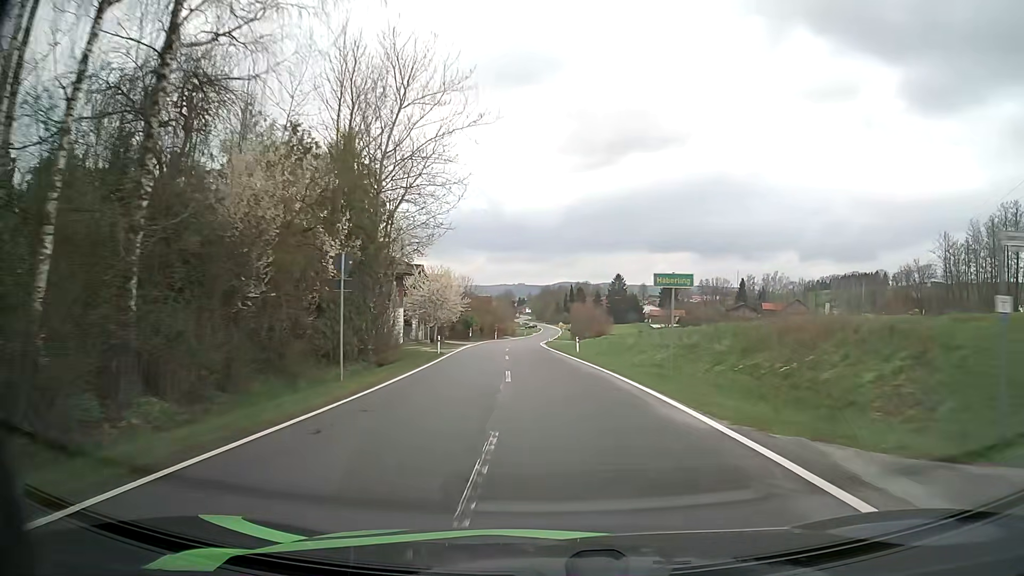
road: tertiary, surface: asphalt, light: Day
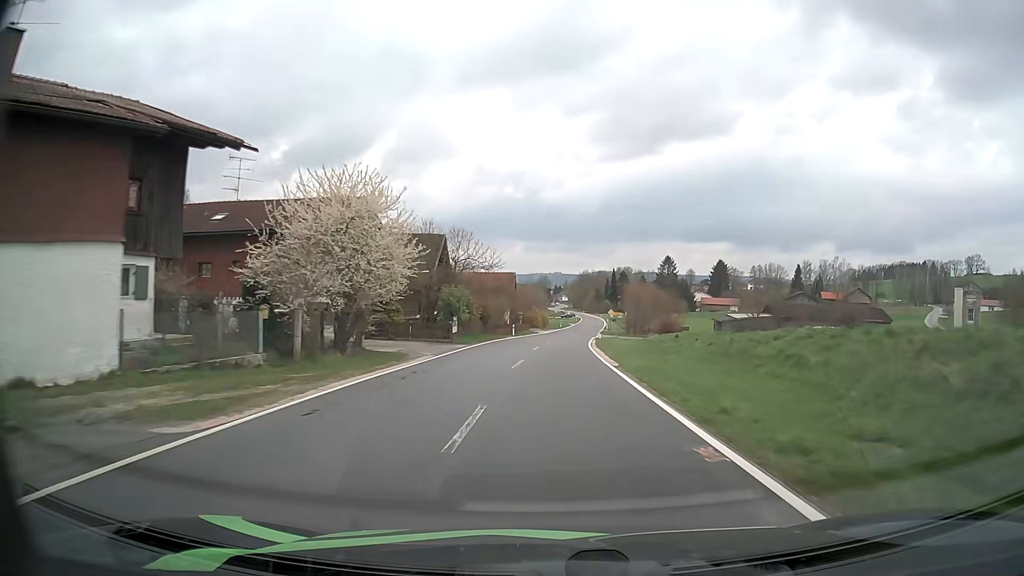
(-0.9, +34.0) m; -3°
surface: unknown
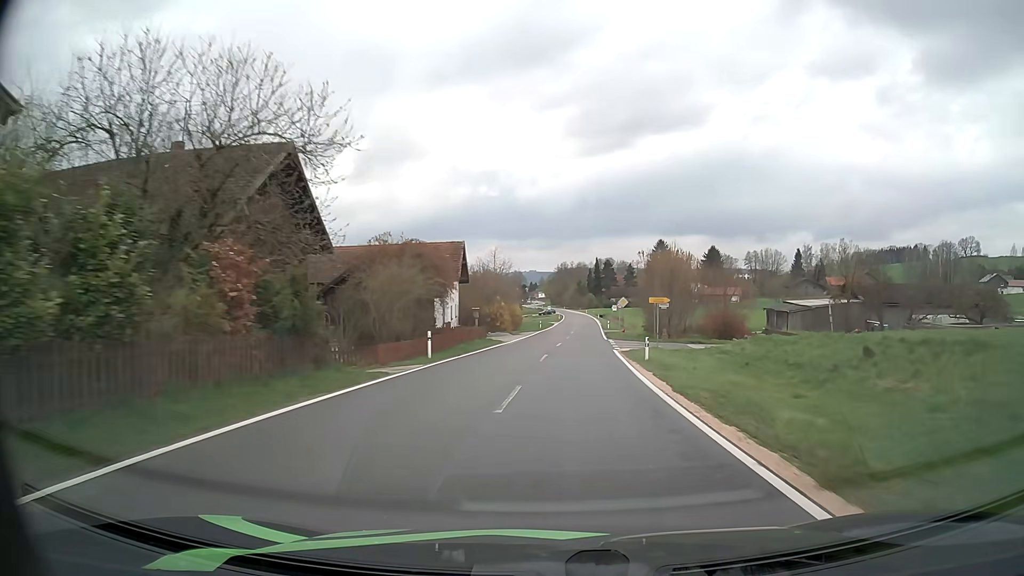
(+0.1, +33.2) m; +1°
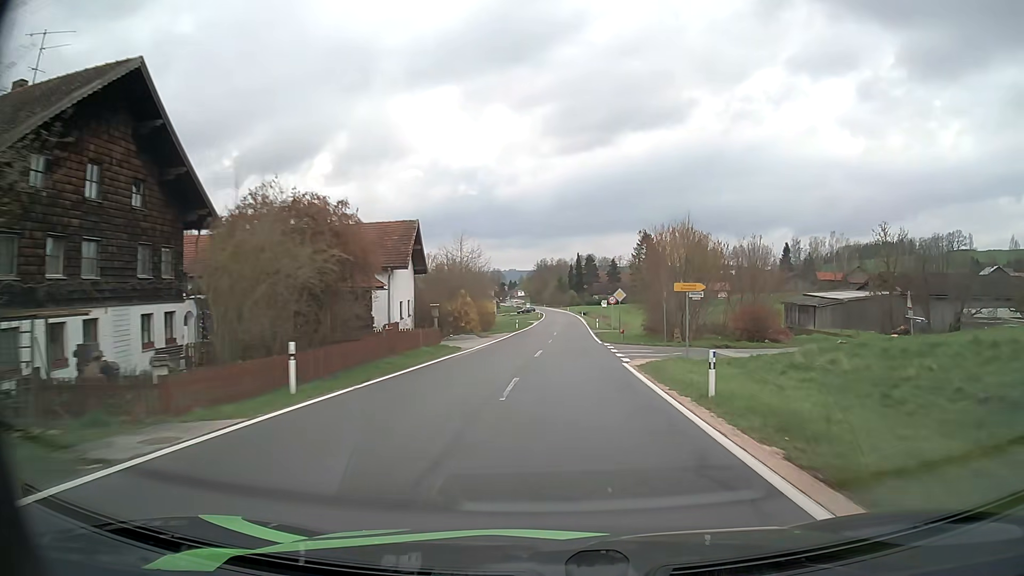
(+0.2, +10.9) m; +2°
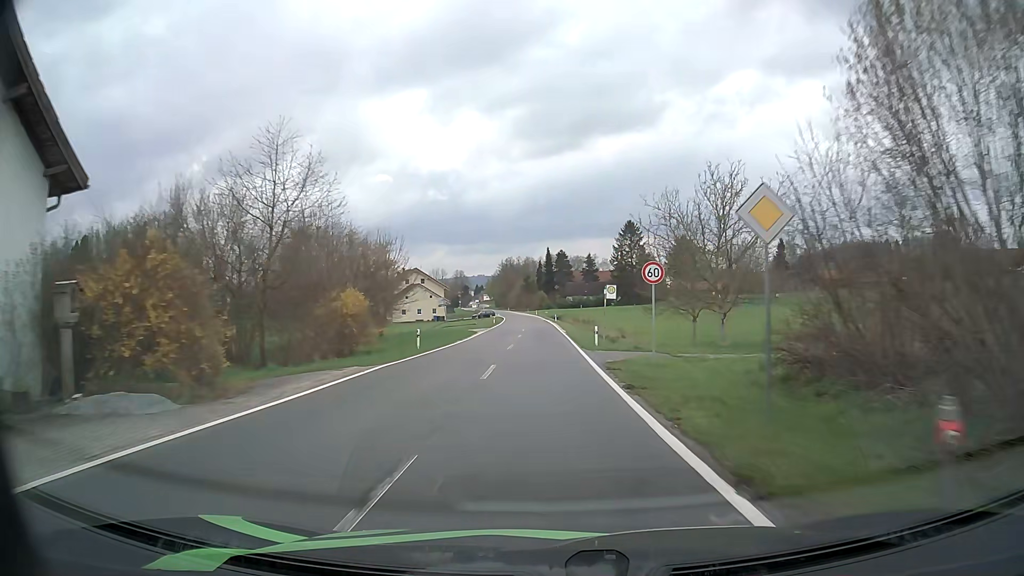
(+1.3, +33.0) m; +3°
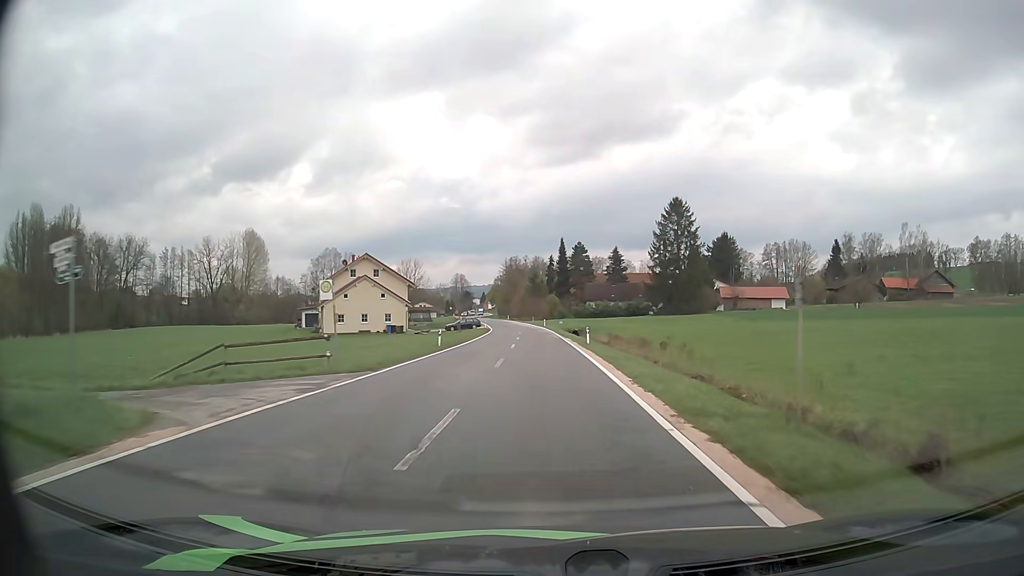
(-0.6, +45.3) m; -1°
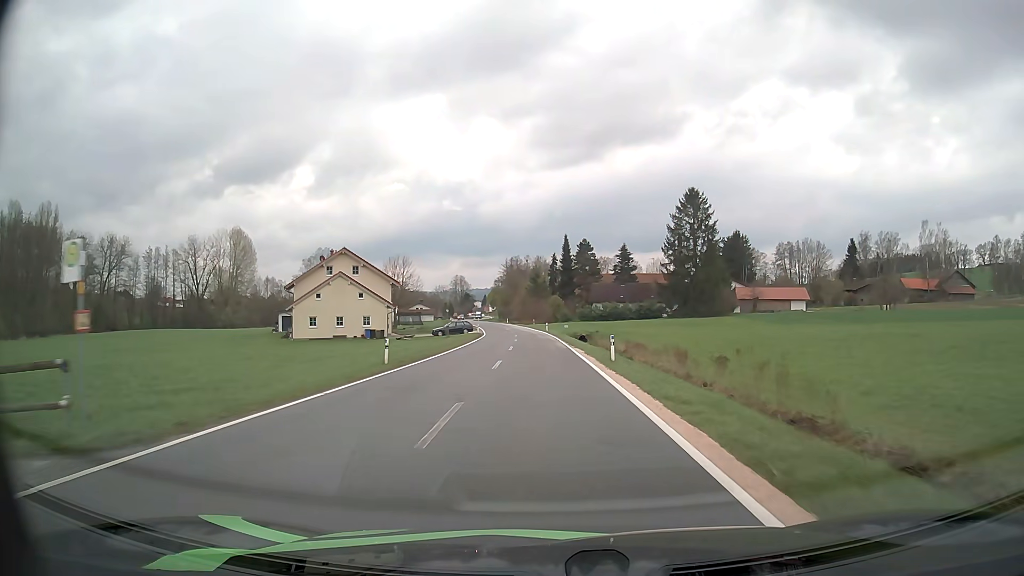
(0.0, +11.2) m; 0°
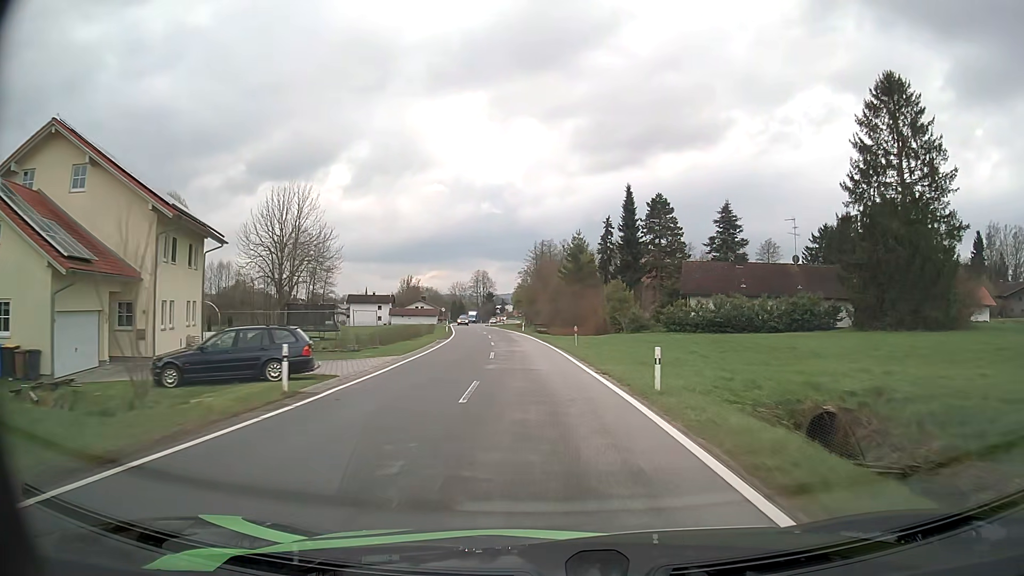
(-1.4, +56.4) m; -3°
(0, +10) (0, +20) (-1, +30) (-2, +40) (-3, +50) (-4, +60) (-5, +70) (-7, +80) (-8, +90) (-10, +99) m
